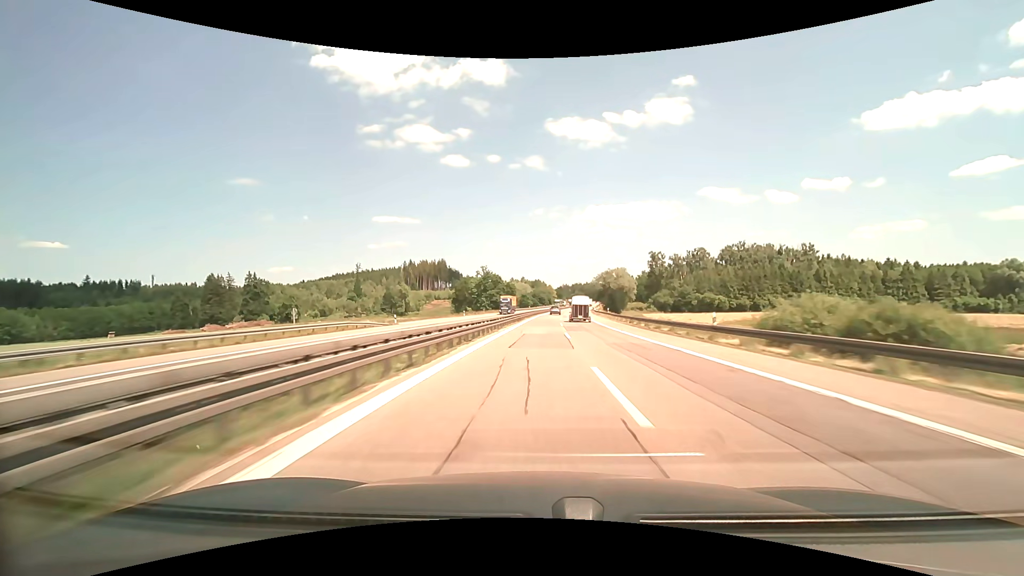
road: motorway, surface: asphalt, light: Day
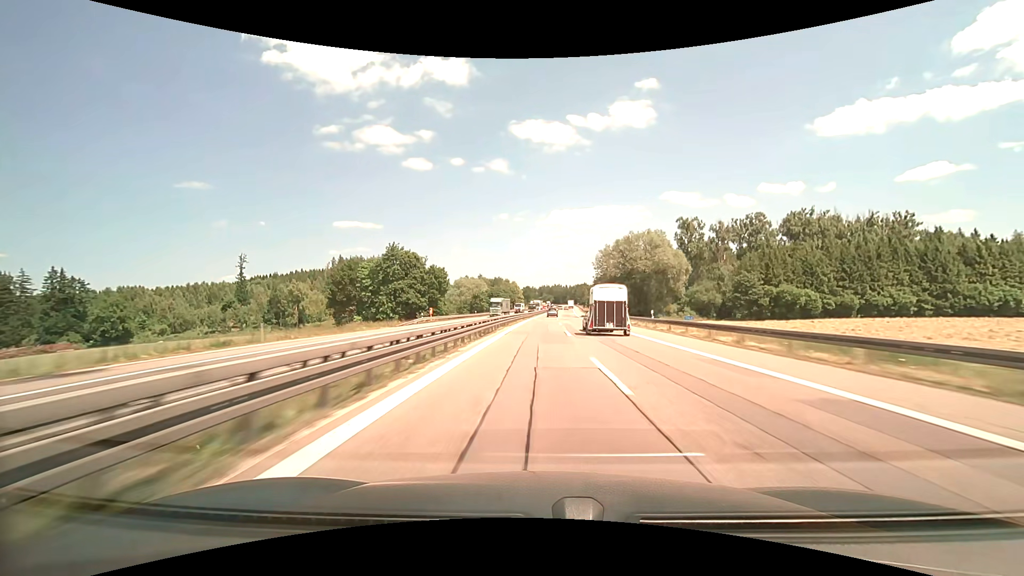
(+3.9, +87.5) m; +5°
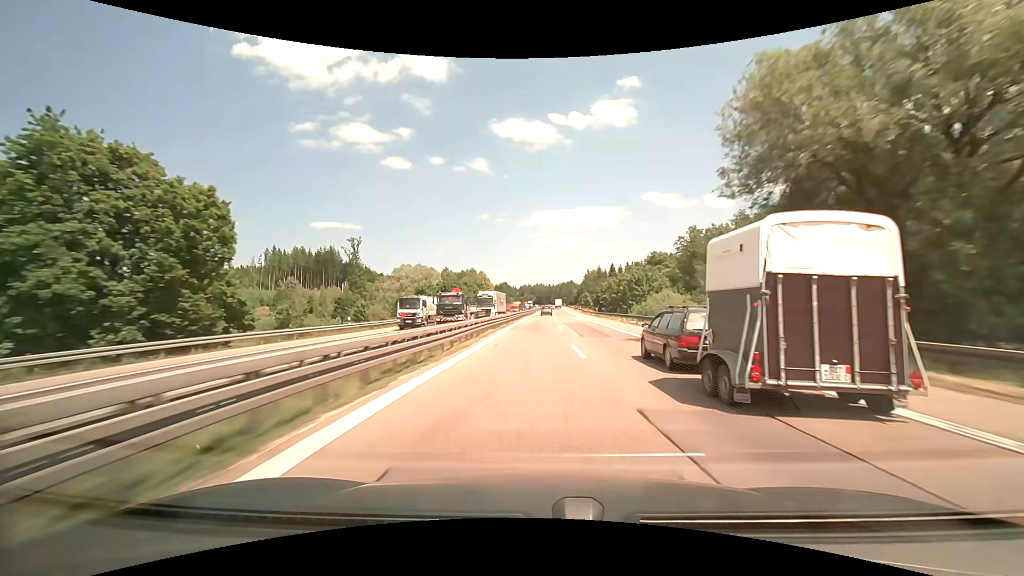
(+0.8, +65.5) m; +2°
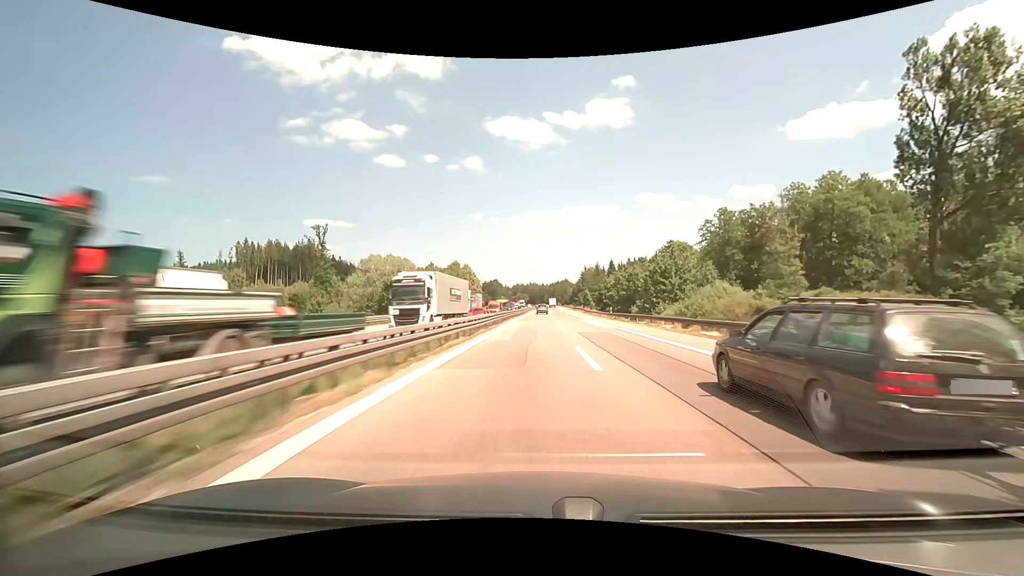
(+0.2, +21.6) m; 0°
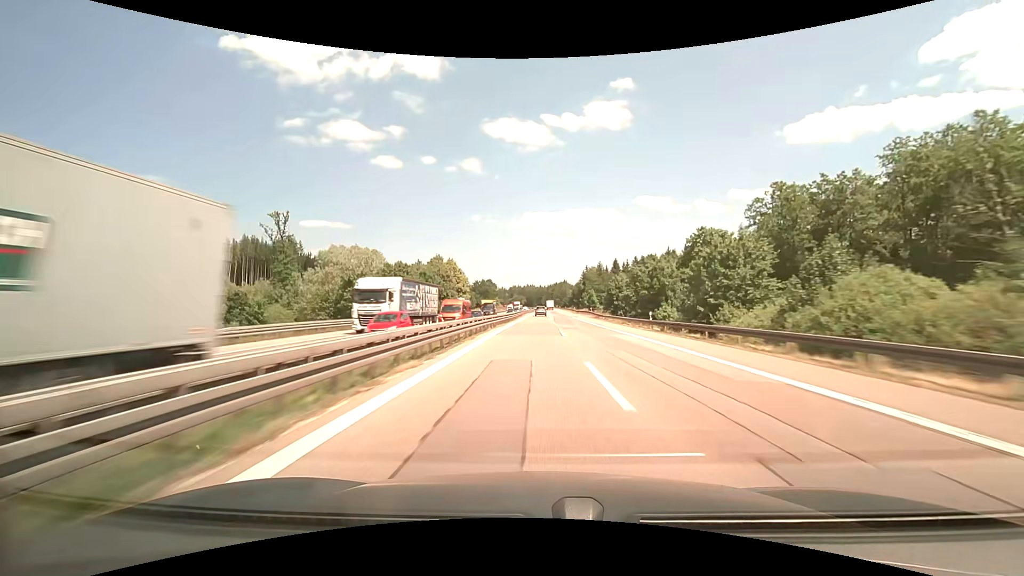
(+0.2, +21.4) m; +1°
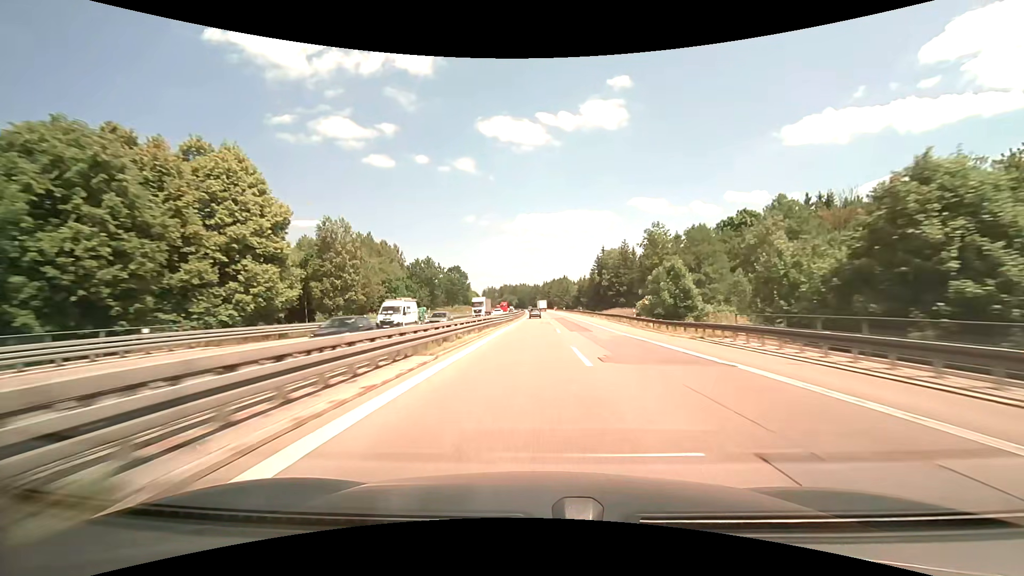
(+1.6, +84.2) m; +1°
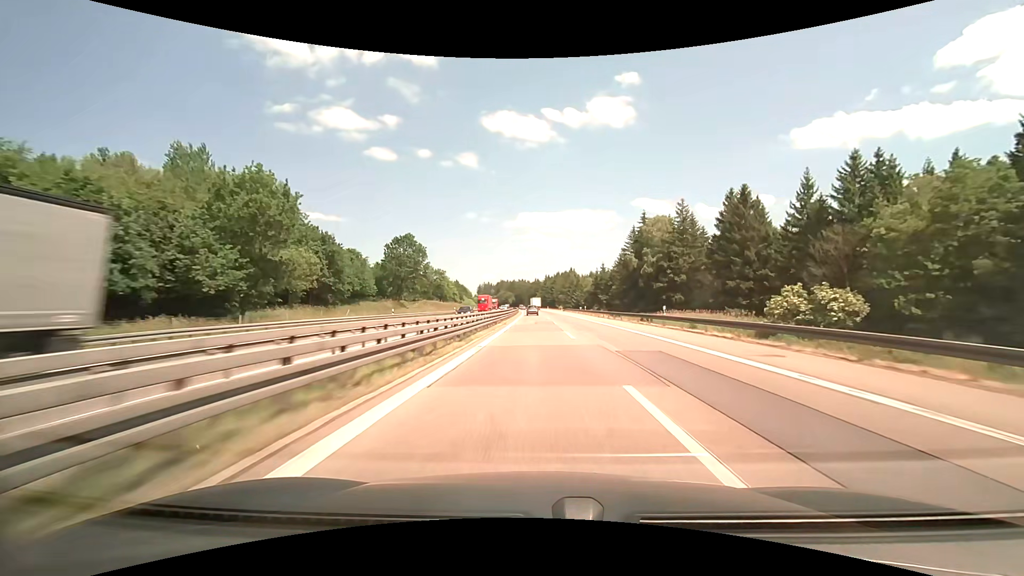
(-0.1, +61.7) m; 0°
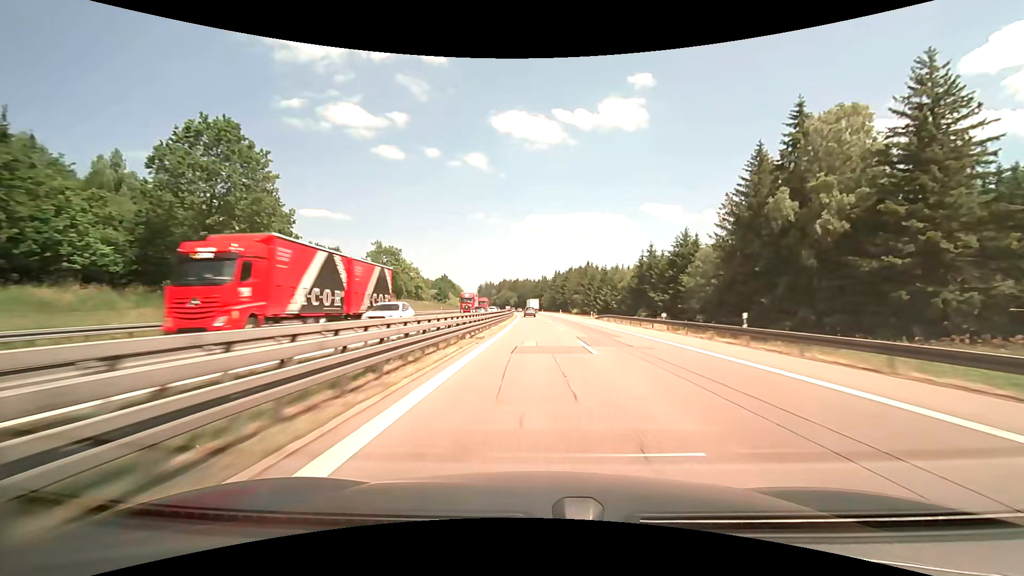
(-0.4, +60.5) m; 0°
(0, +10) (0, +20) (0, +30) (0, +40) (0, +50) (0, +60) (0, +70) (-1, +80) (-1, +90) (-1, +100) m
